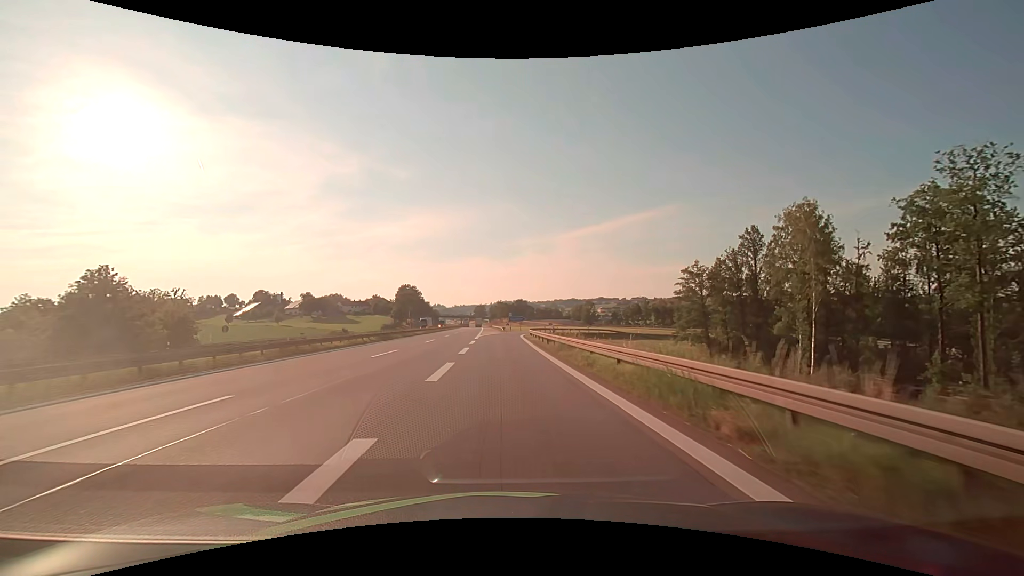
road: motorway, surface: asphalt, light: Day
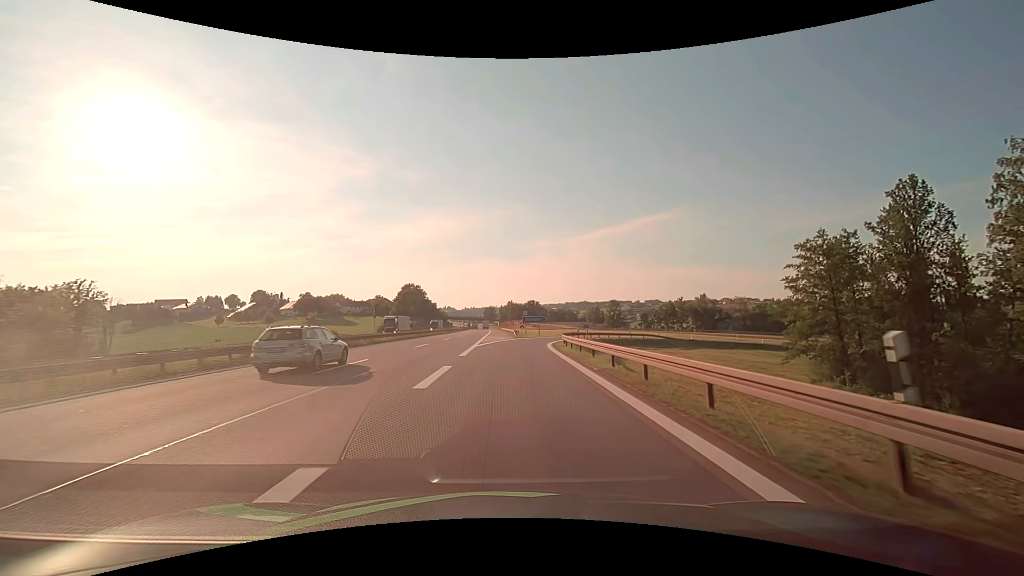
(-0.4, +25.1) m; -1°
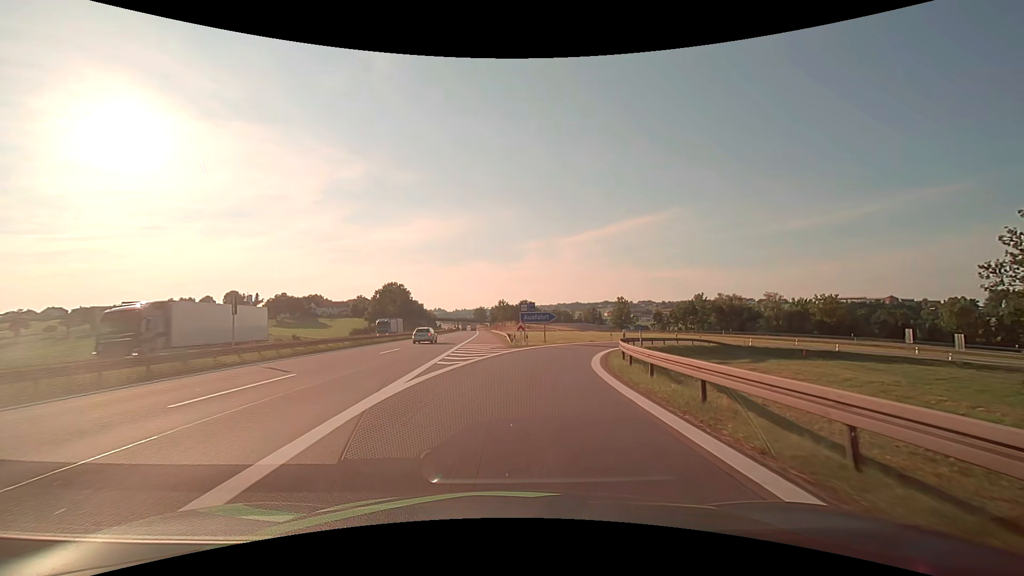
(+0.1, +23.3) m; +1°
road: motorway_link
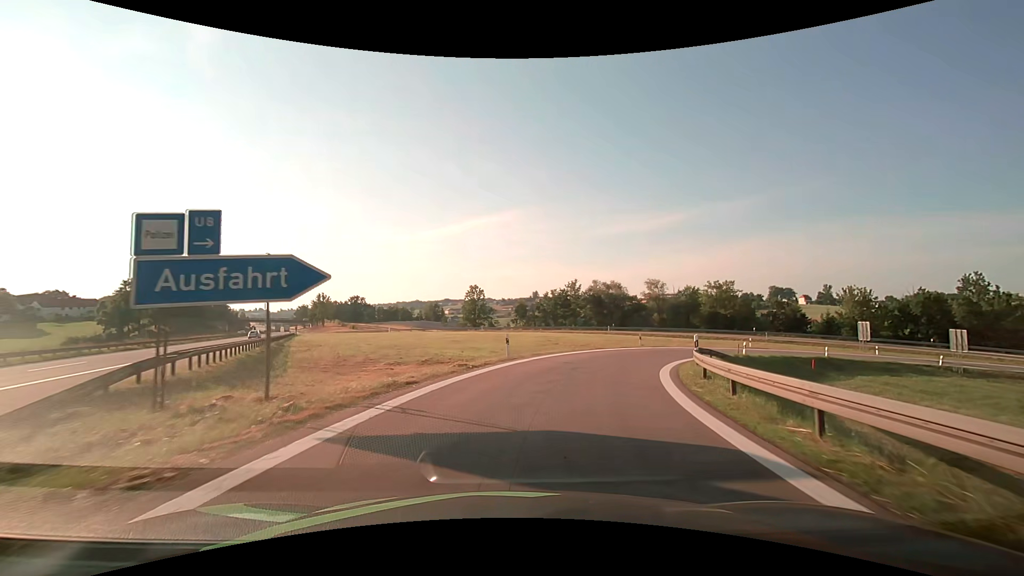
(+4.2, +35.0) m; +18°
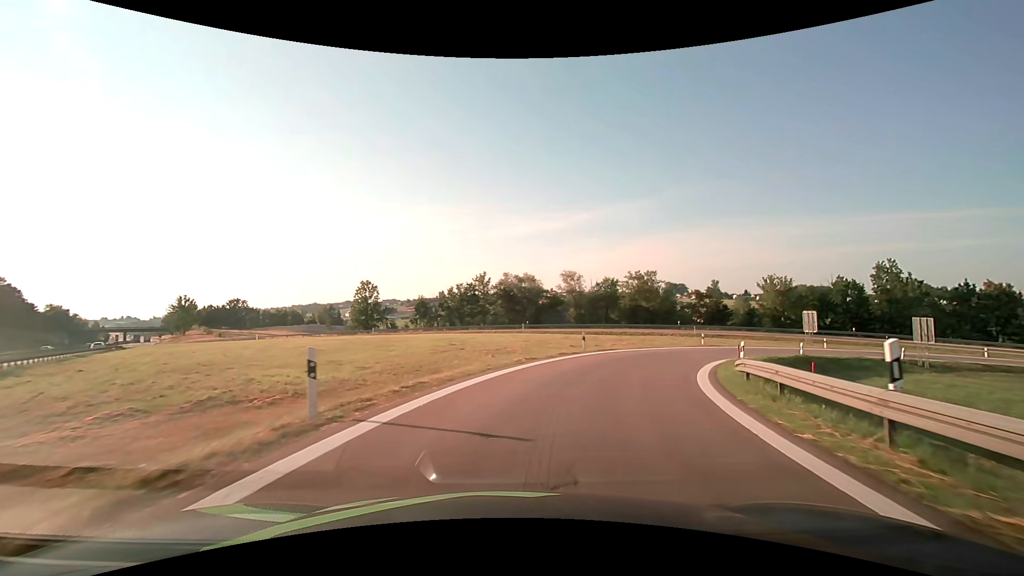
(+1.1, +13.2) m; +10°
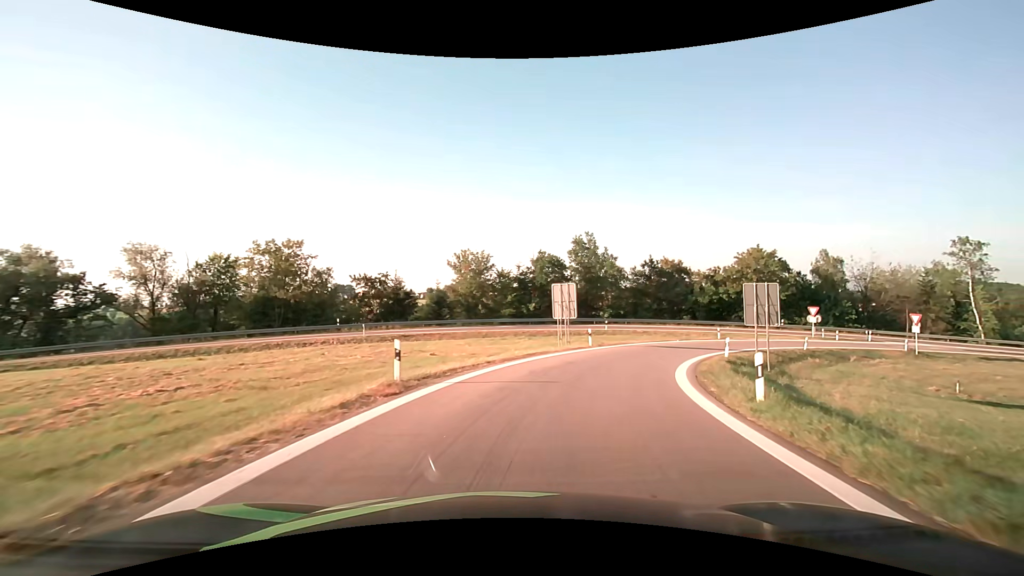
(+10.2, +30.2) m; +36°
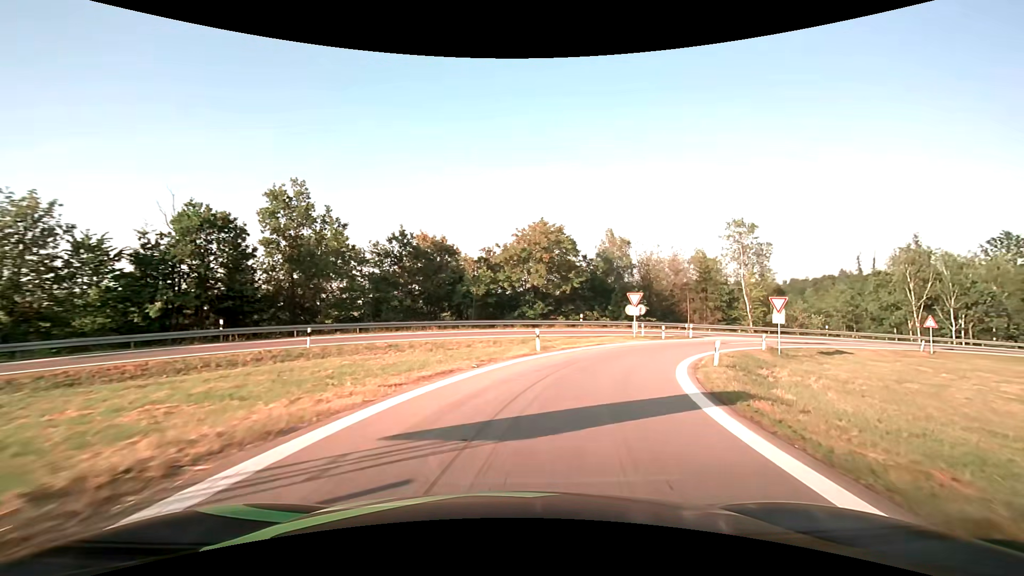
(+6.4, +25.5) m; +28°
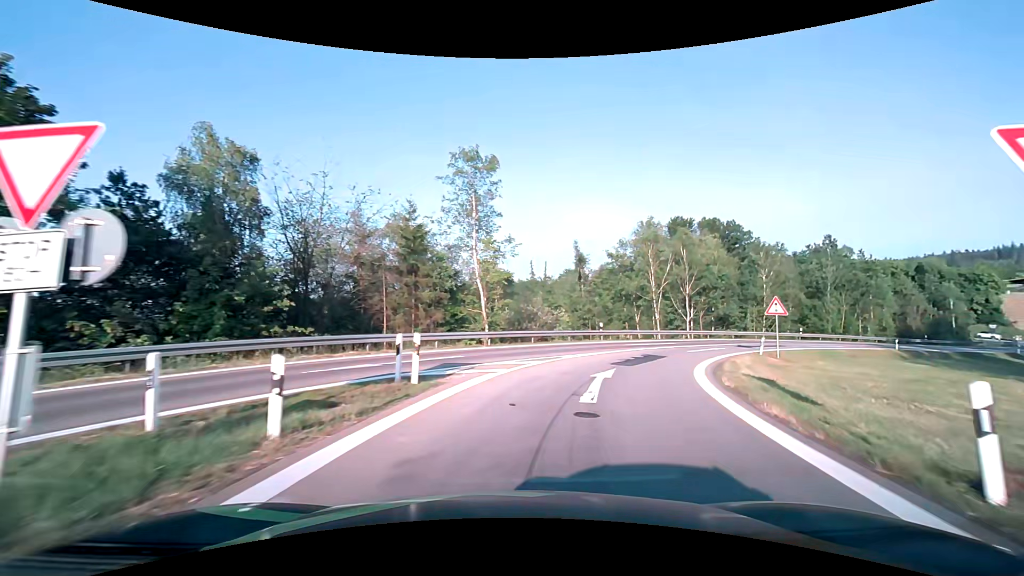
(+9.7, +31.5) m; +35°
(+1, +10) (+4, +20) (+8, +28) (+15, +36) (+23, +42) (+31, +48) (+40, +53) (+49, +57) (+58, +62) (+67, +66) m
